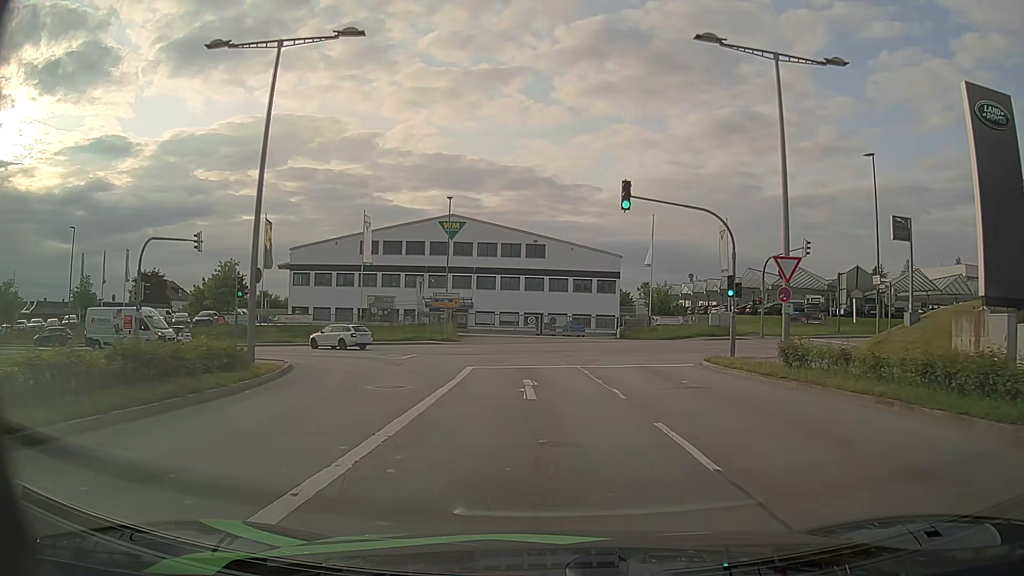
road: secondary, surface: asphalt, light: Day
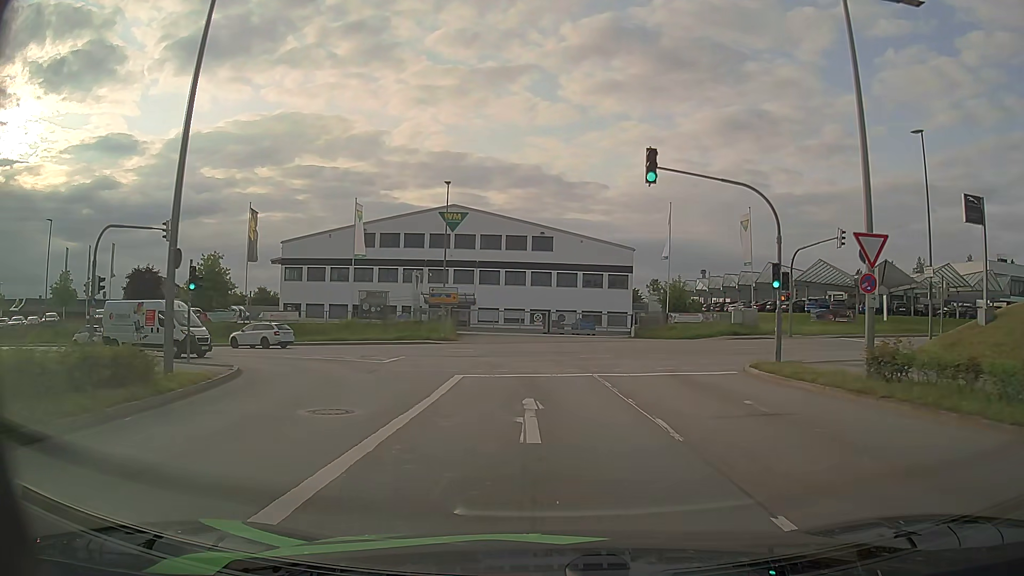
(-0.1, +4.6) m; -1°
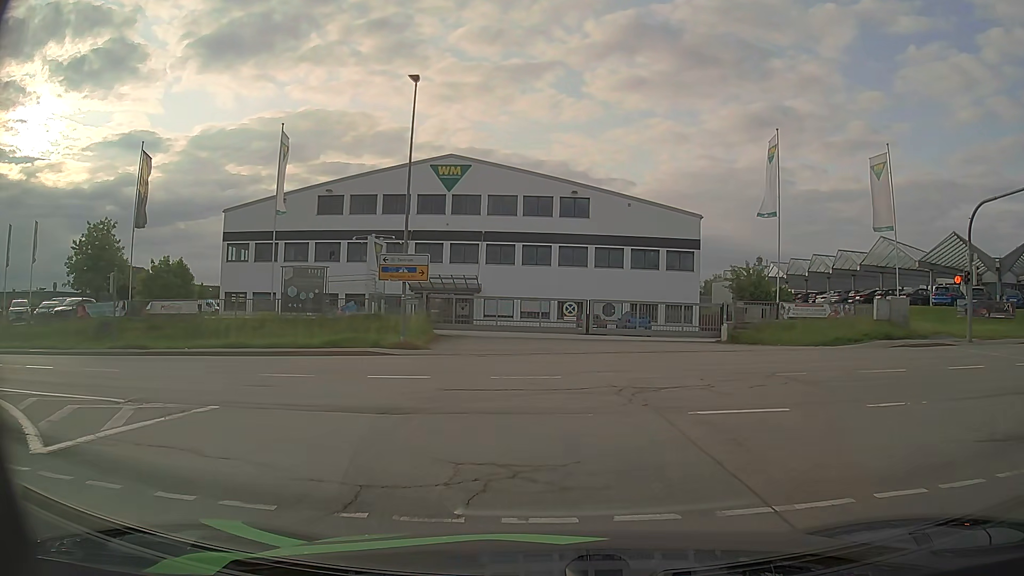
(-0.4, +19.0) m; -2°
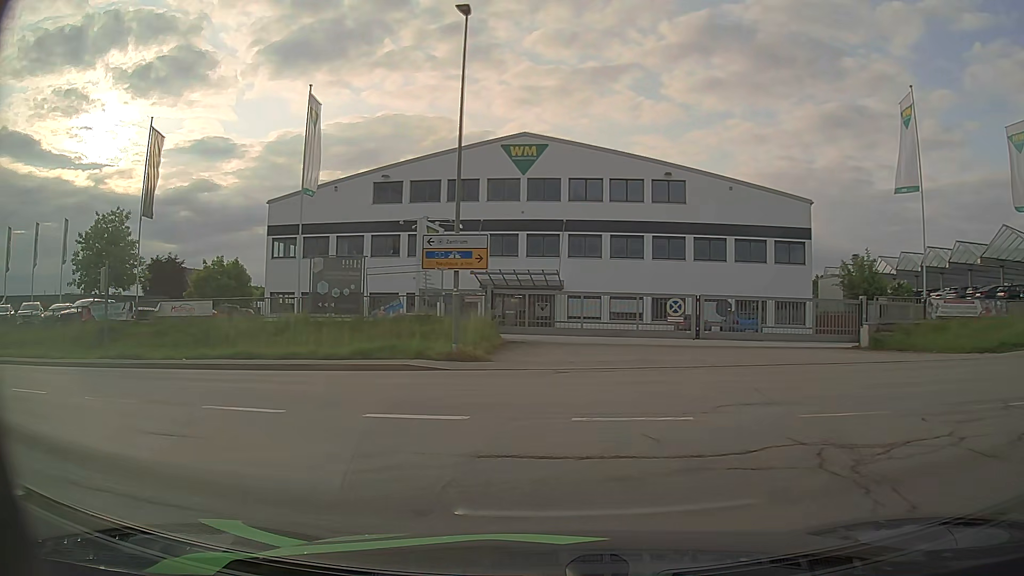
(-0.3, +6.4) m; -7°
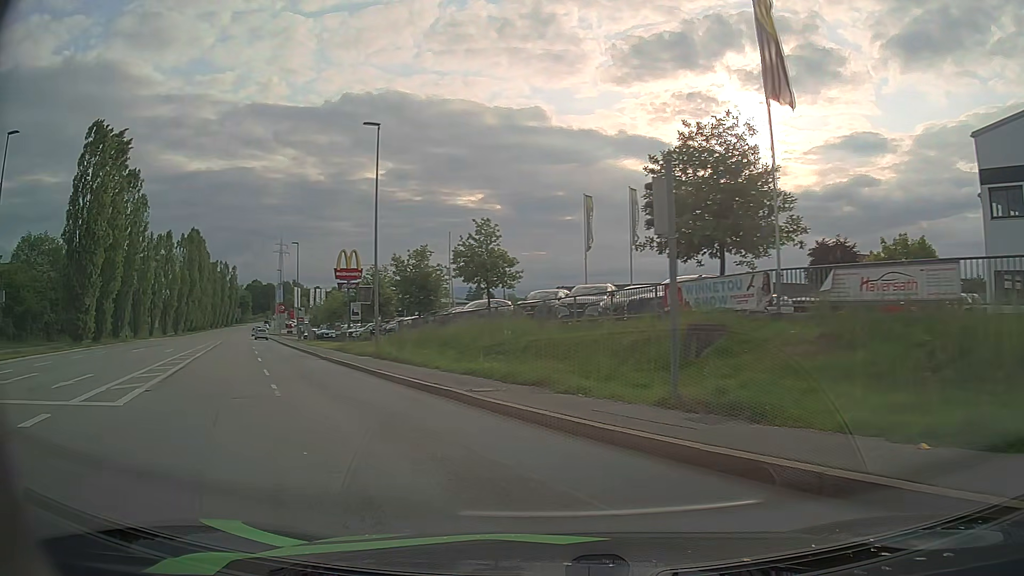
(-7.6, +14.5) m; -58°
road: tertiary
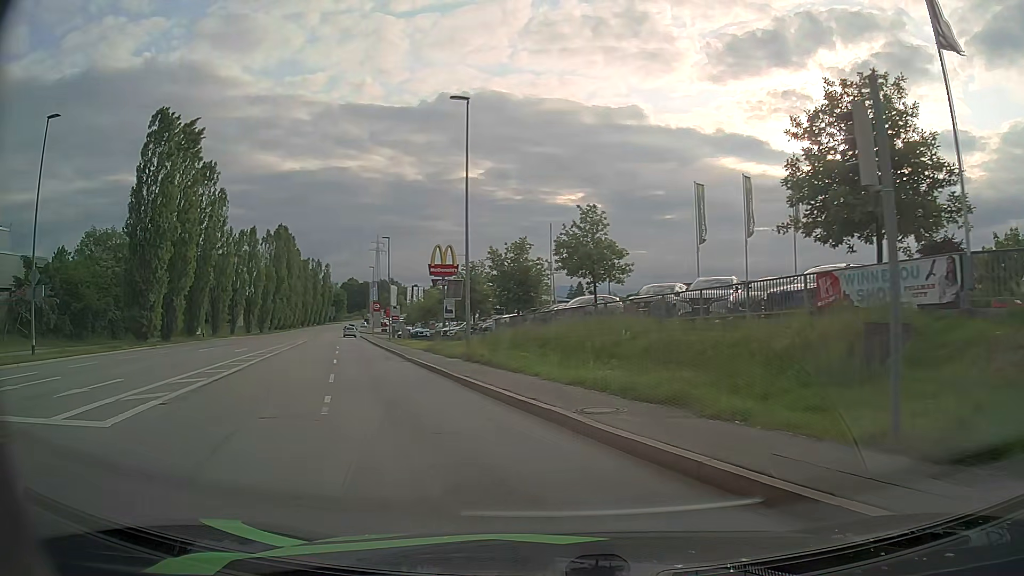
(-0.2, +3.5) m; -8°
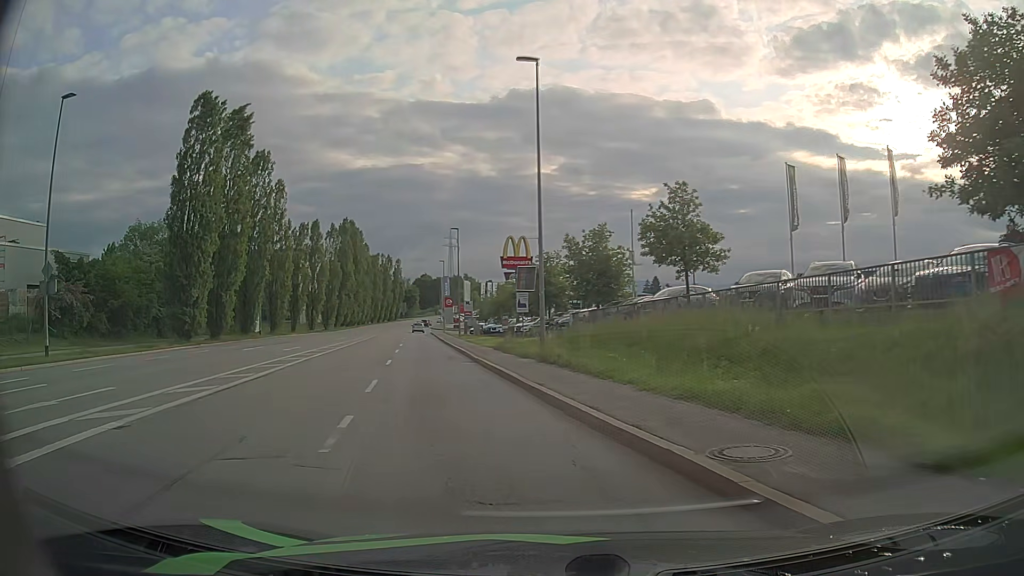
(-0.2, +3.7) m; -6°
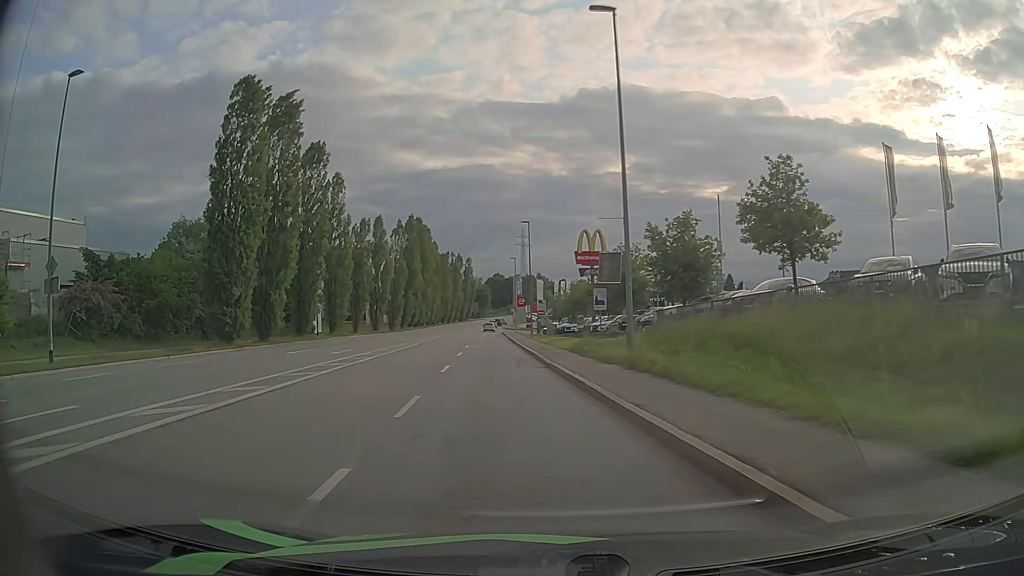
(-0.2, +4.0) m; -6°
(-1, +10) (-2, +20) (-3, +30) (-4, +40) (-5, +50) (-6, +60) (-6, +70) (-7, +80) (-8, +90) (-9, +100) m
